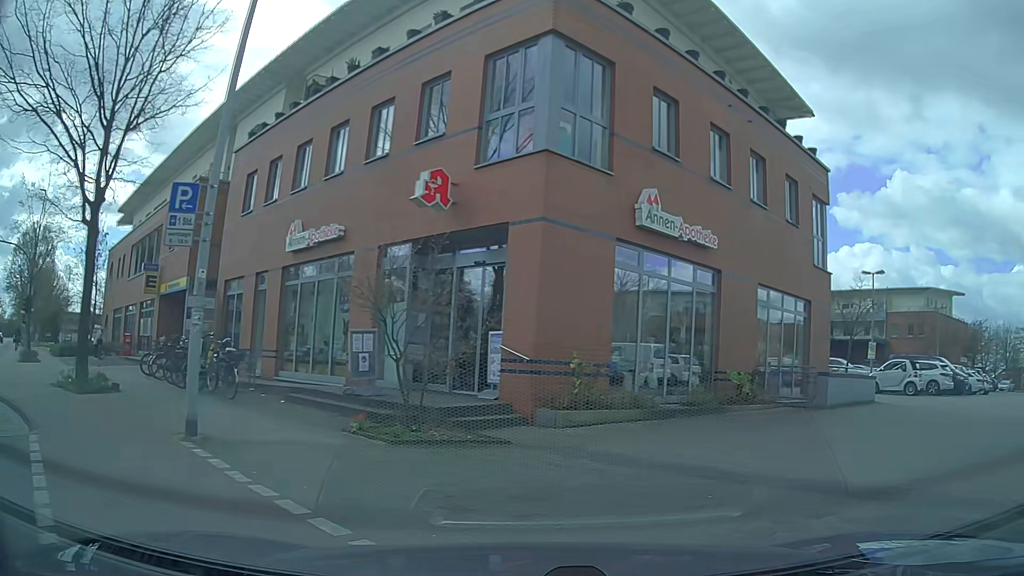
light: Day
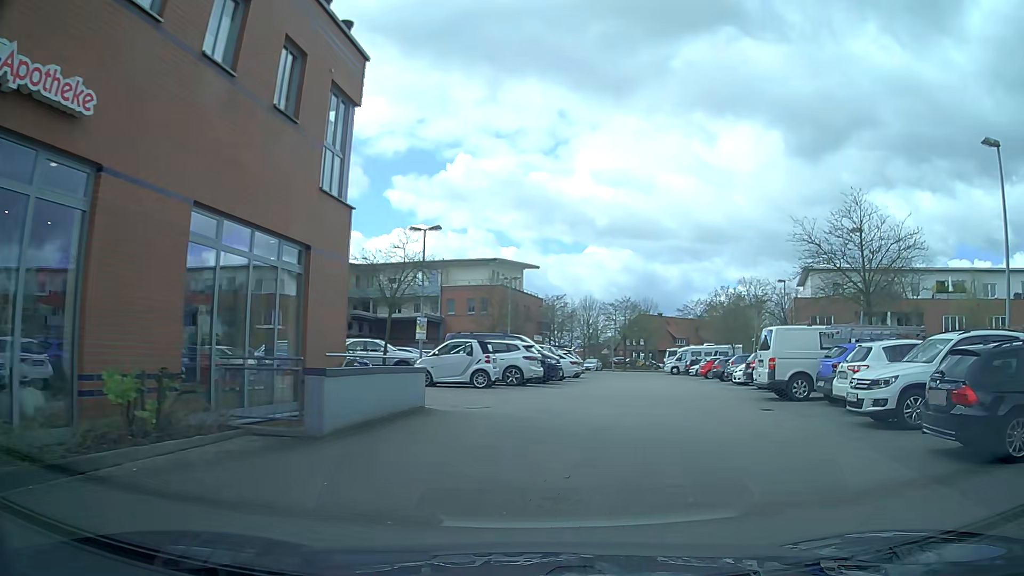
(+3.0, +8.3) m; +36°
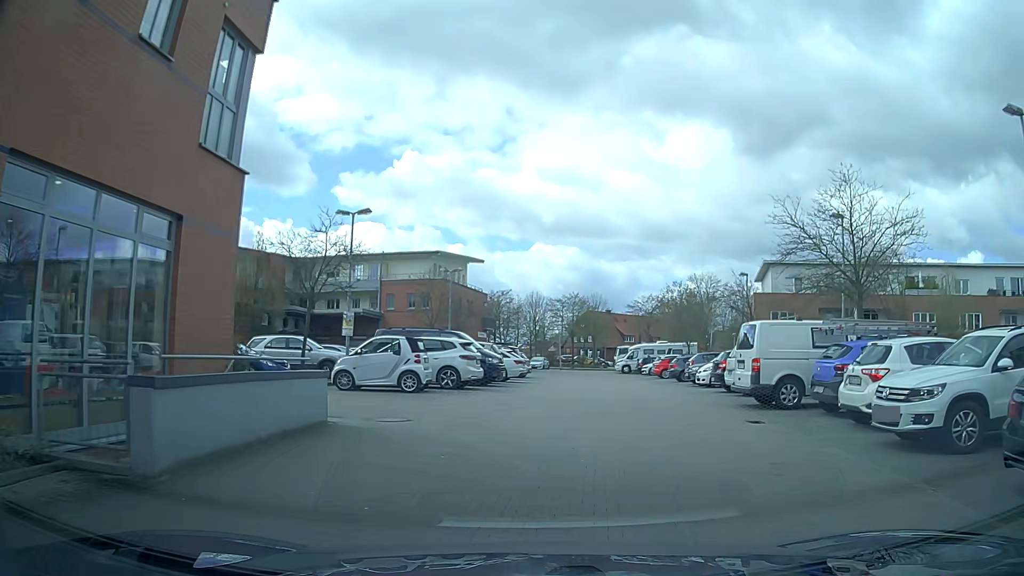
(+0.1, +3.1) m; +4°
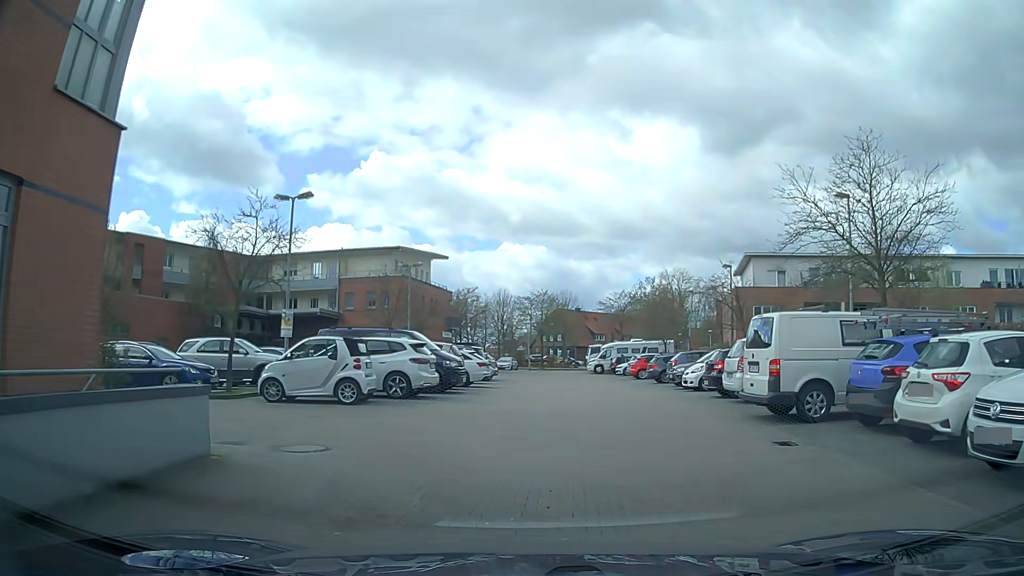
(+0.1, +3.2) m; +3°
